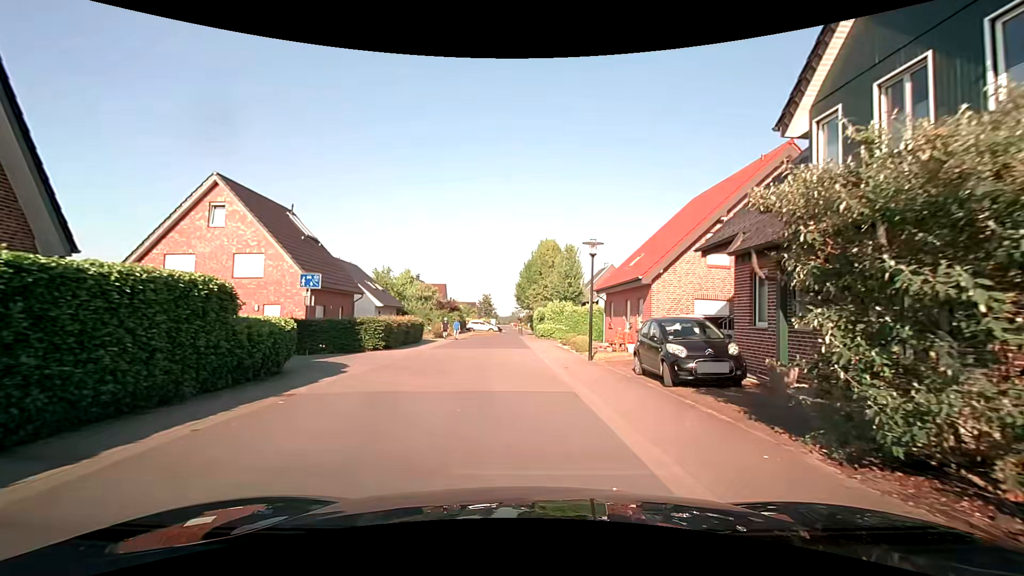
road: residential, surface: asphalt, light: Day
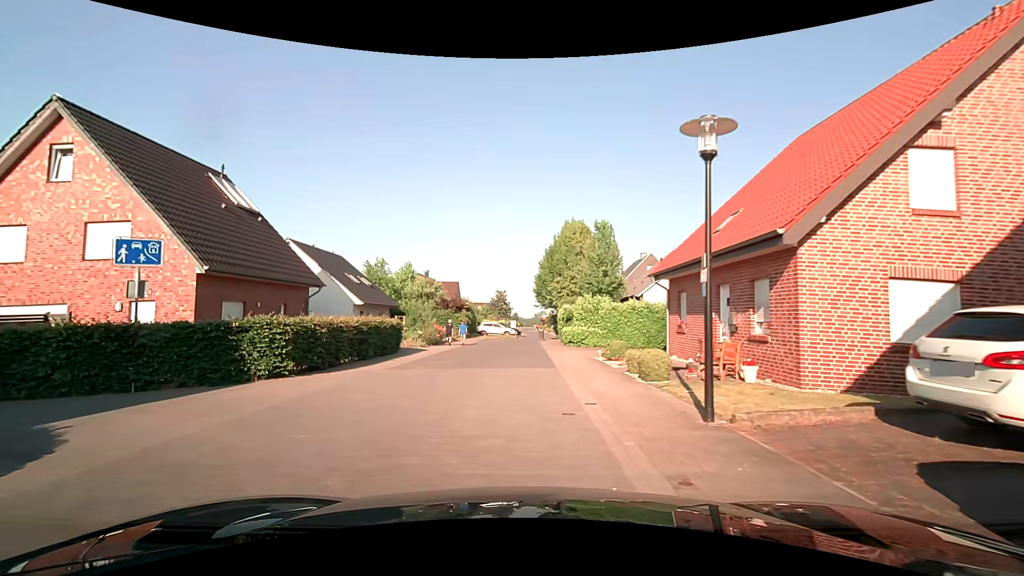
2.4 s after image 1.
(+0.4, +10.5) m; -1°
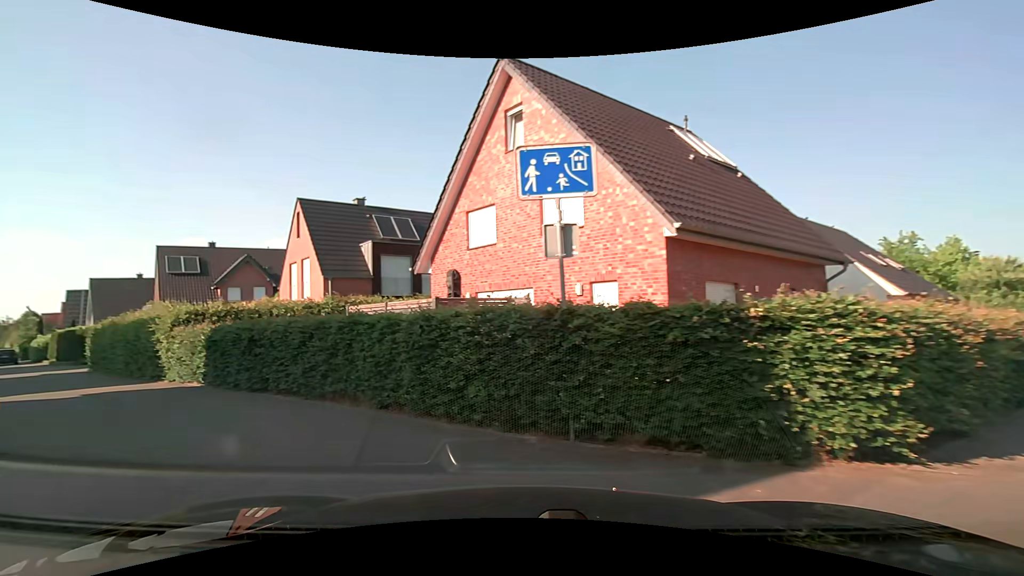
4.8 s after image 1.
(-3.1, +8.0) m; -47°
